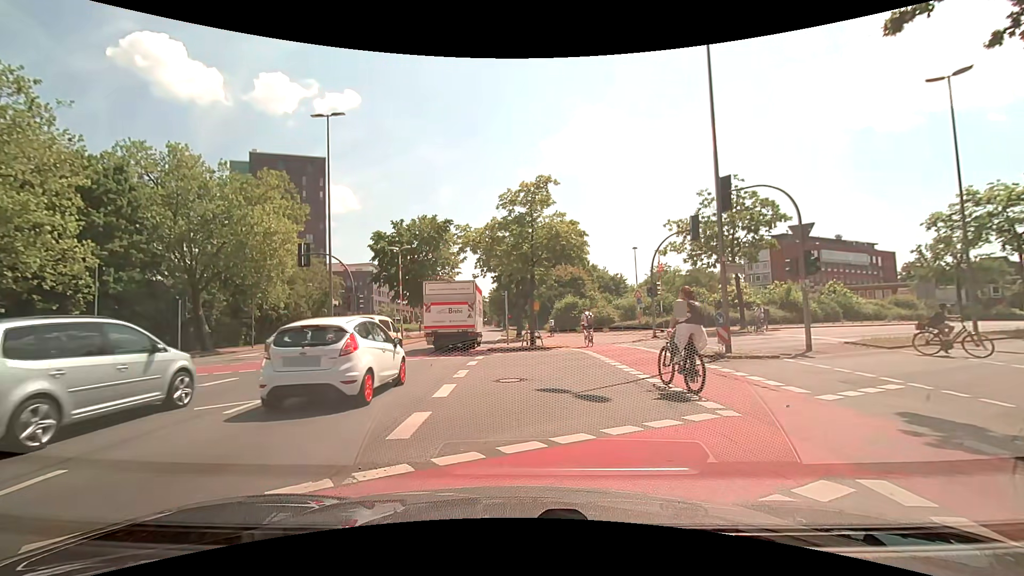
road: primary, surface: asphalt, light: Day
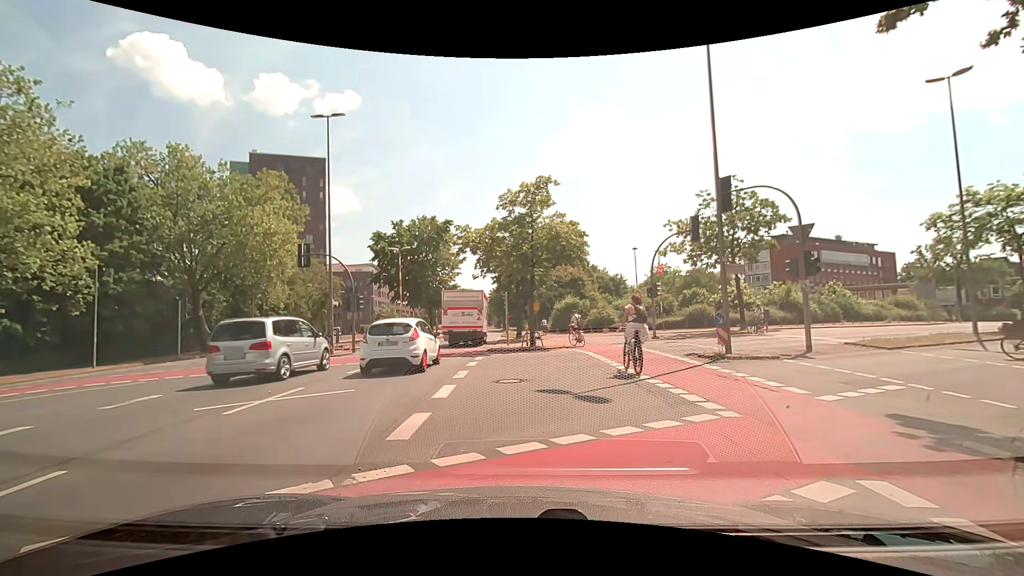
(0.0, +0.1) m; 0°
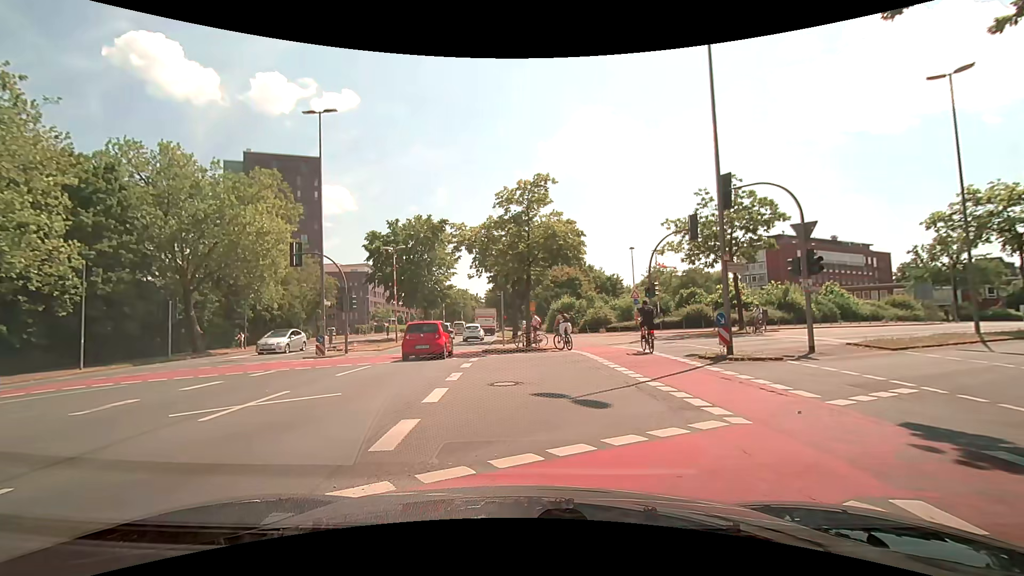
(0.0, +0.5) m; 0°
